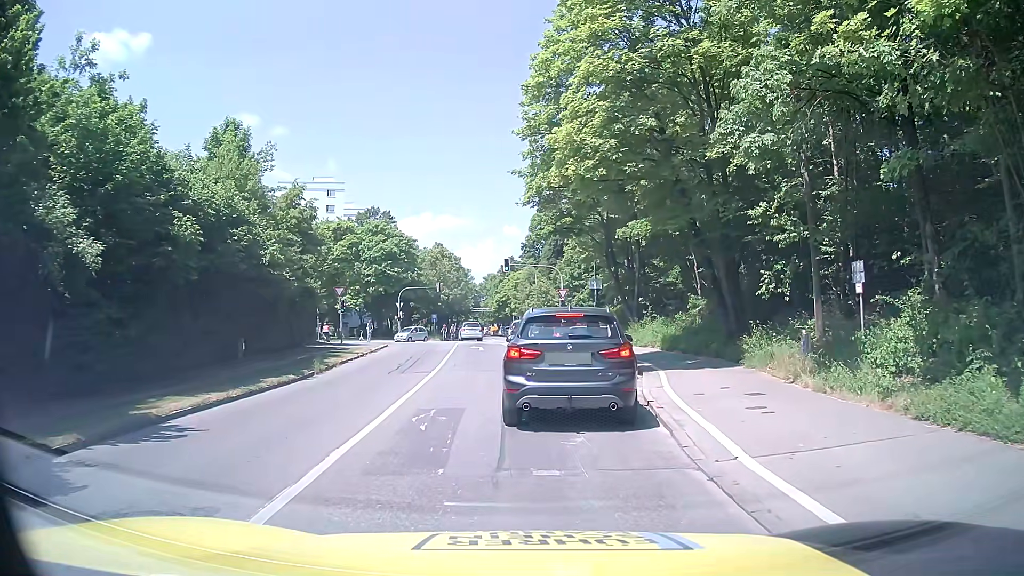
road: residential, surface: asphalt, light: Day
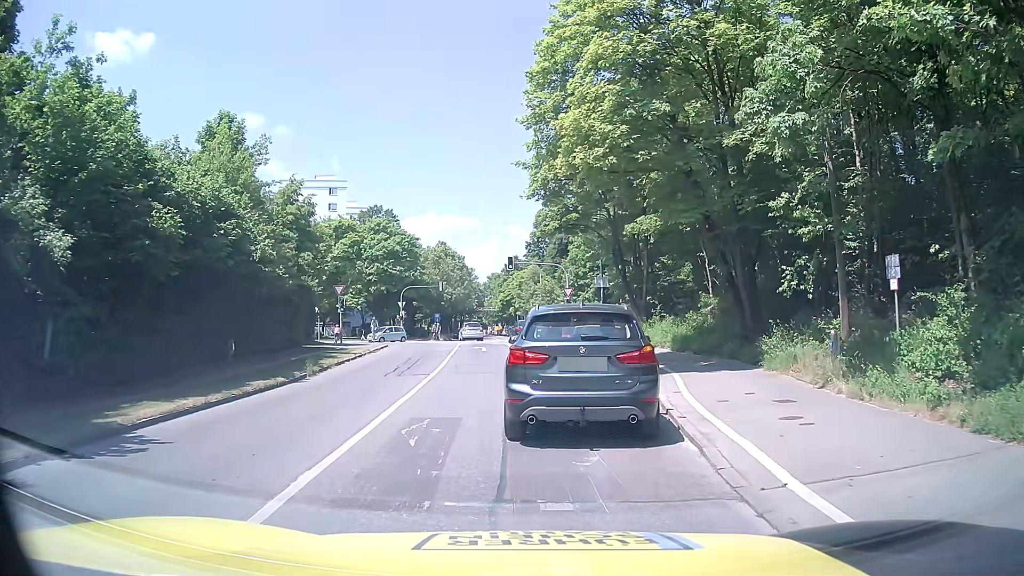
(0.0, +1.2) m; 0°
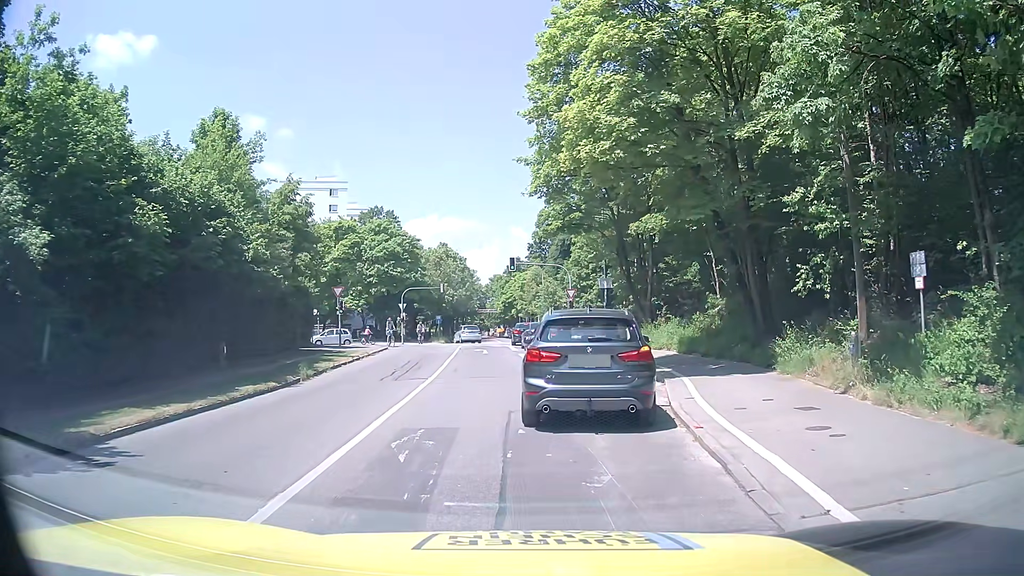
(0.0, +0.9) m; 0°
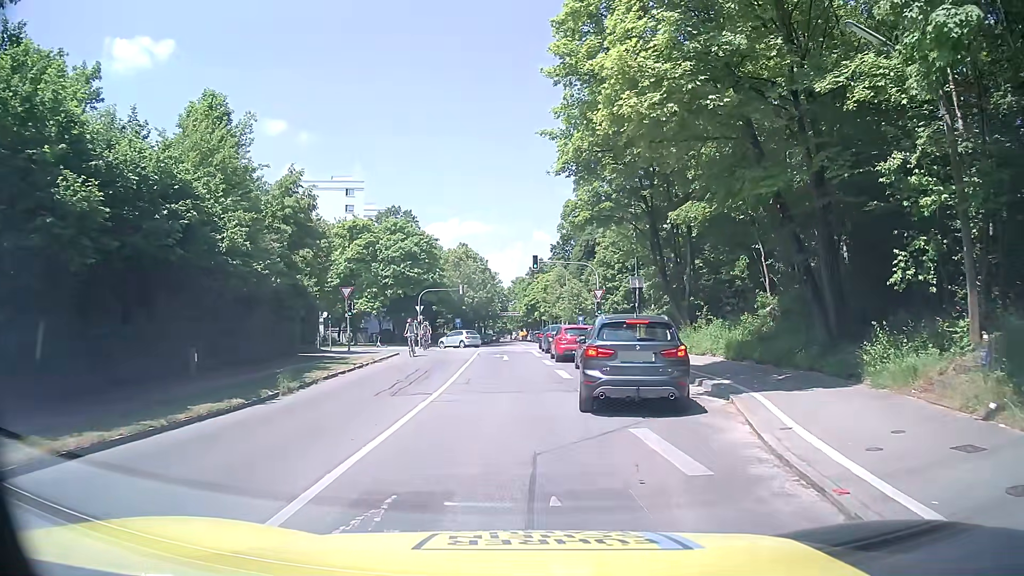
(0.0, +3.9) m; -2°
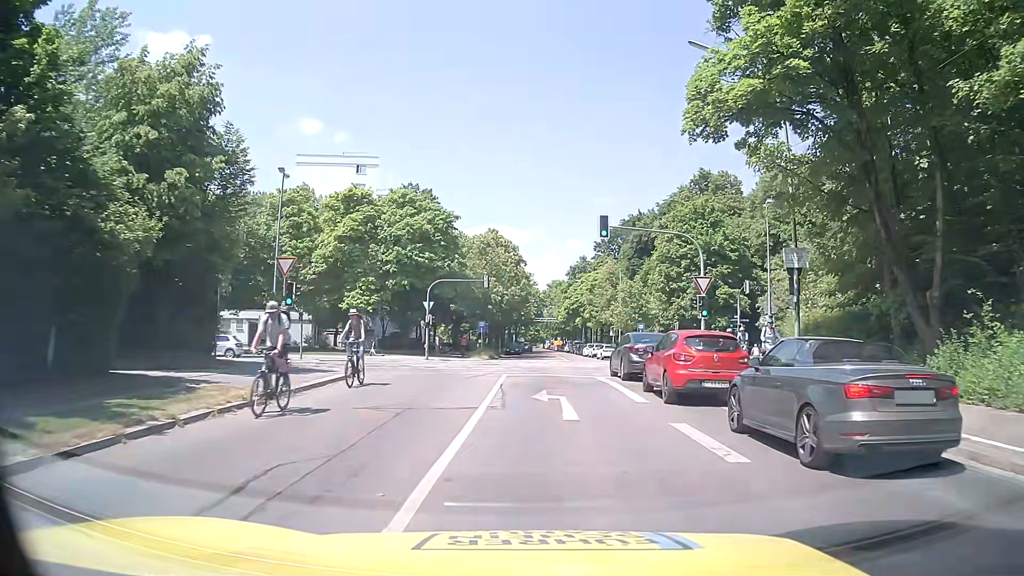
(-0.7, +18.2) m; -1°
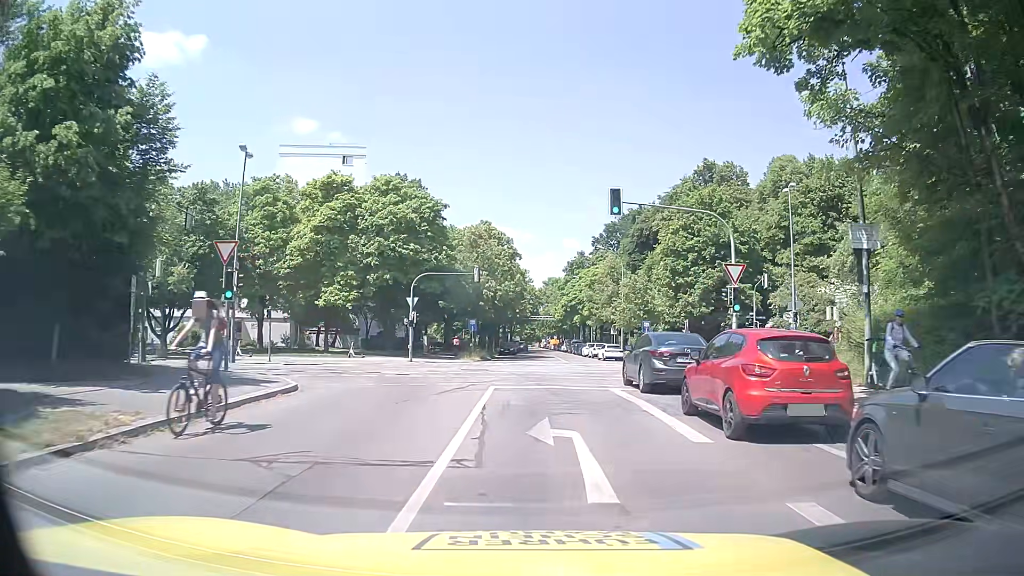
(0.0, +5.0) m; +1°
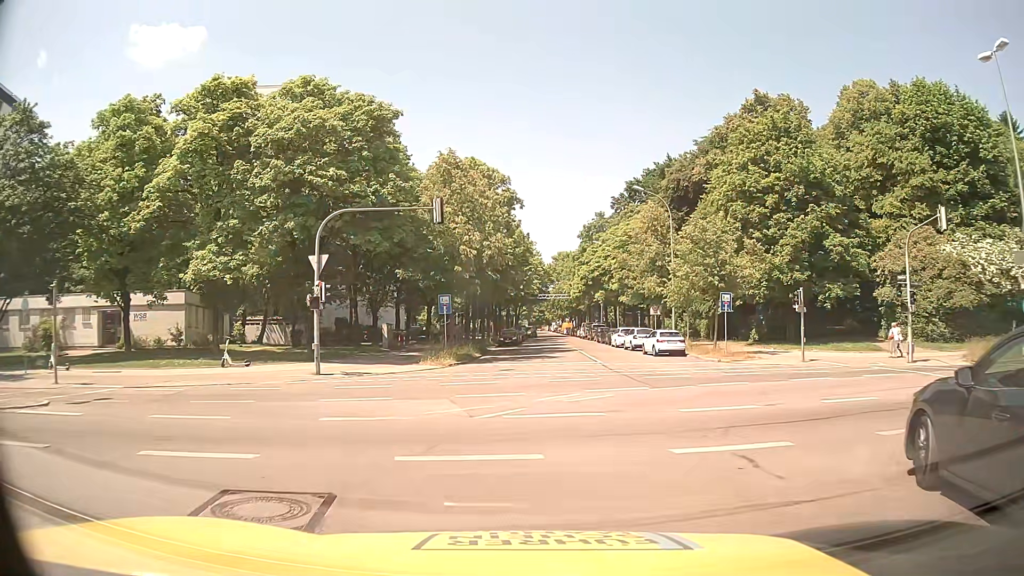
(-0.2, +20.1) m; 0°
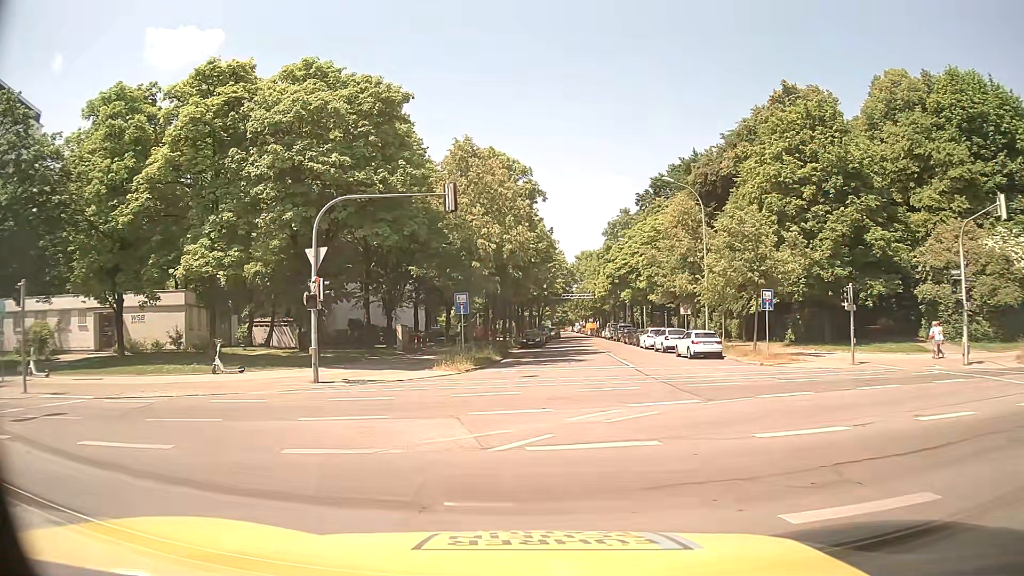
(-0.1, +2.7) m; -4°
(-3, +9) (-12, +13) (-22, +12) (-32, +11) (-41, +9) (-51, +8) (-61, +6) (-71, +5) (-81, +5) (-91, +4) m
